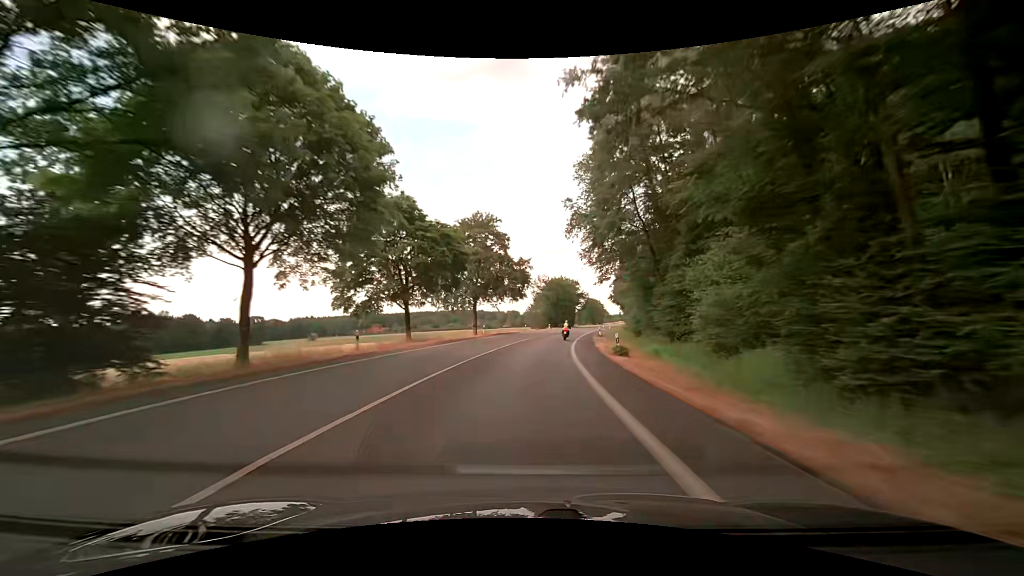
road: secondary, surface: asphalt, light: Day
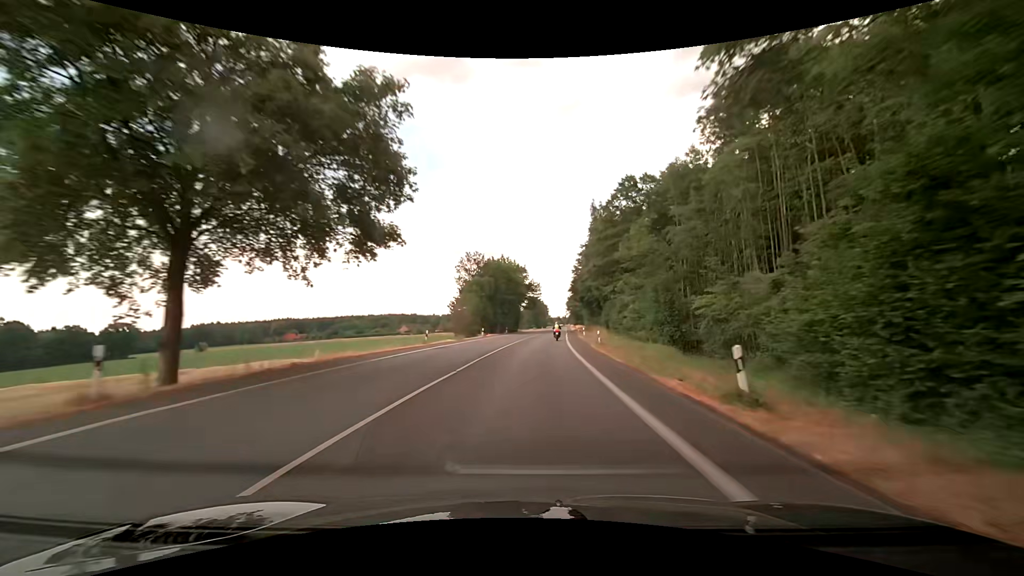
(+2.8, +42.1) m; +8°
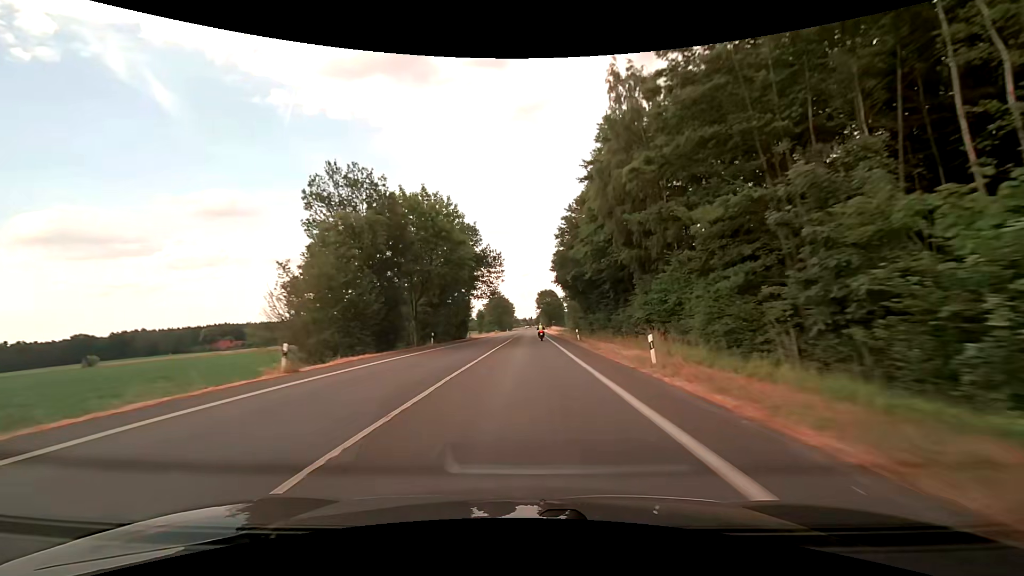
(+1.9, +43.2) m; +5°
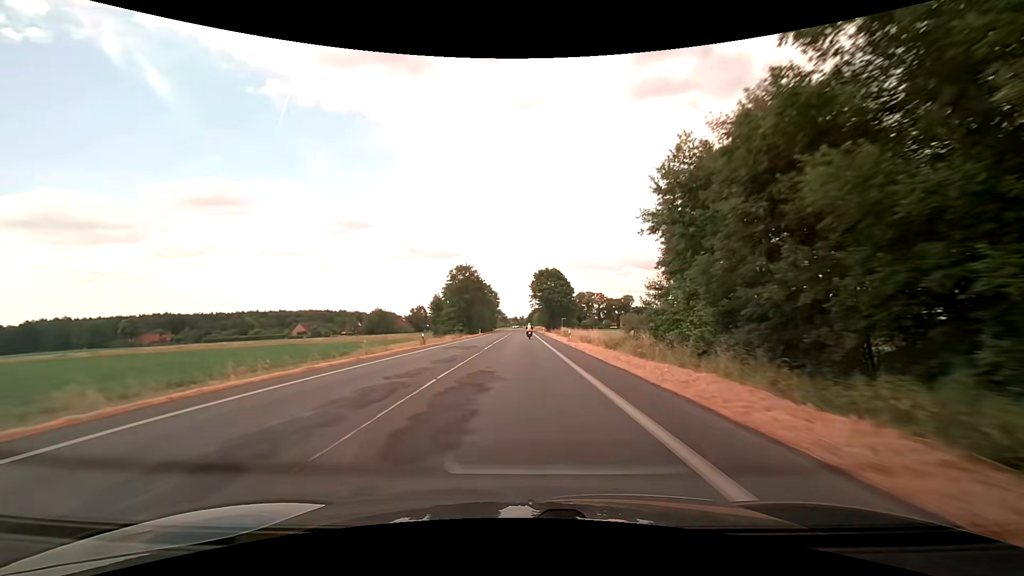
(+0.5, +75.2) m; +1°
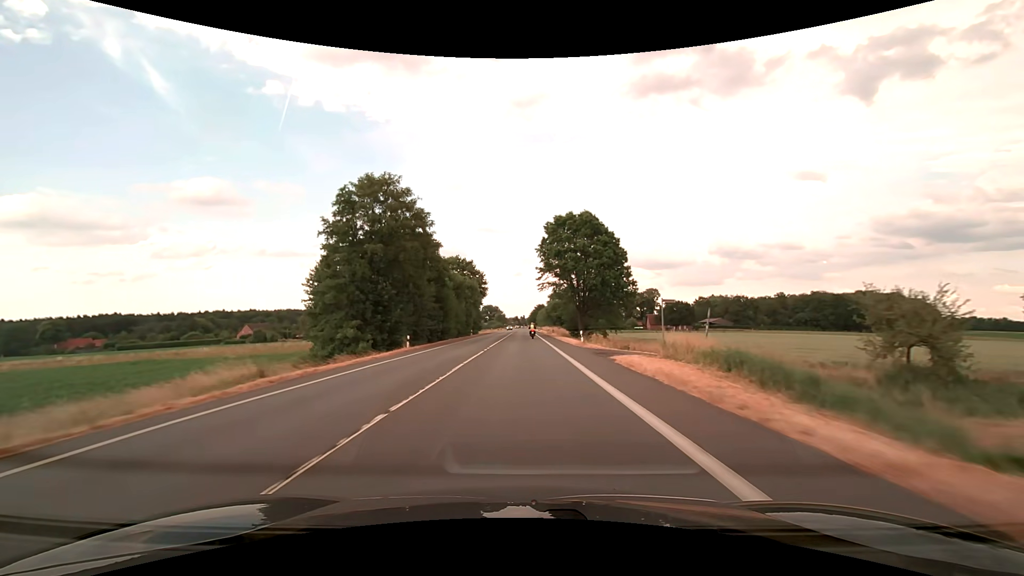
(-0.4, +62.1) m; 0°
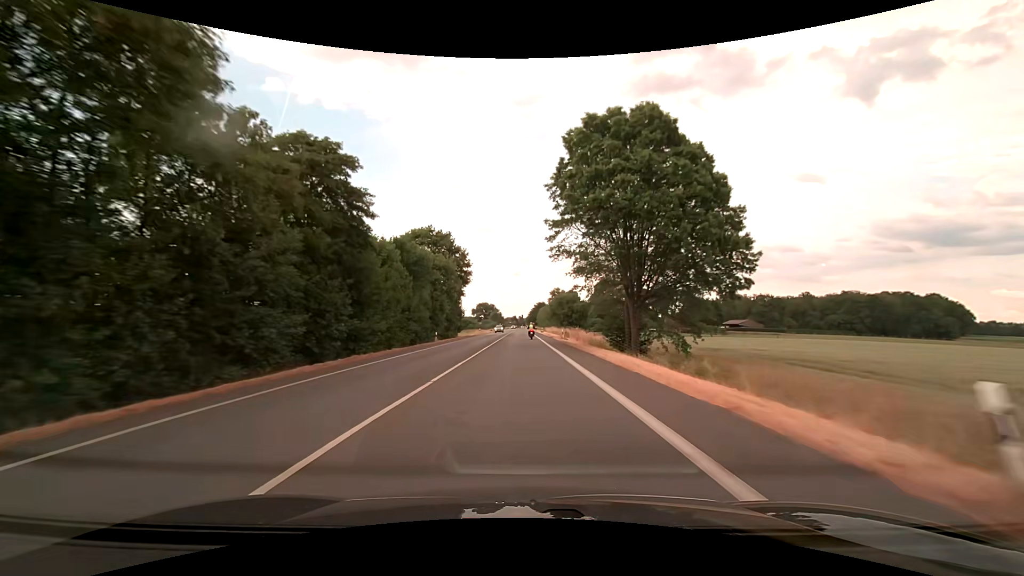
(0.0, +30.9) m; 0°
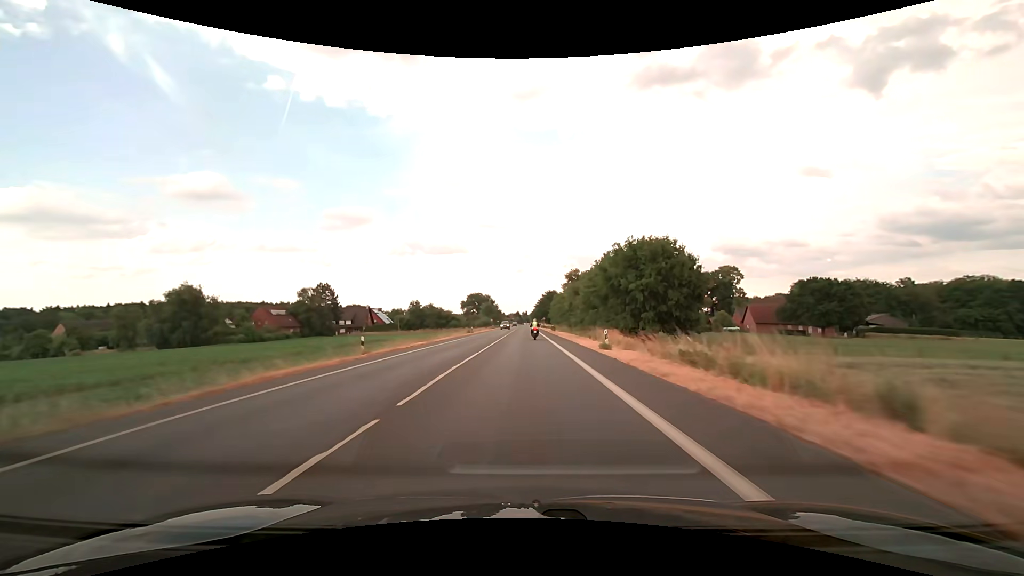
(-0.2, +71.9) m; 0°
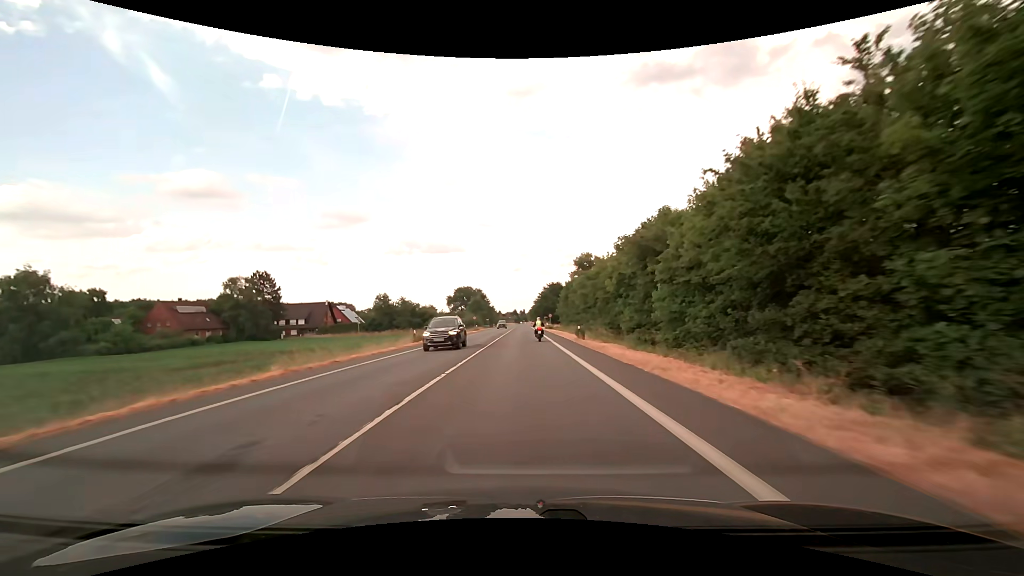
(0.0, +37.9) m; 0°
(0, +10) (0, +20) (0, +30) (0, +40) (0, +50) (0, +60) (0, +70) (0, +80) (0, +90) (0, +100) m
